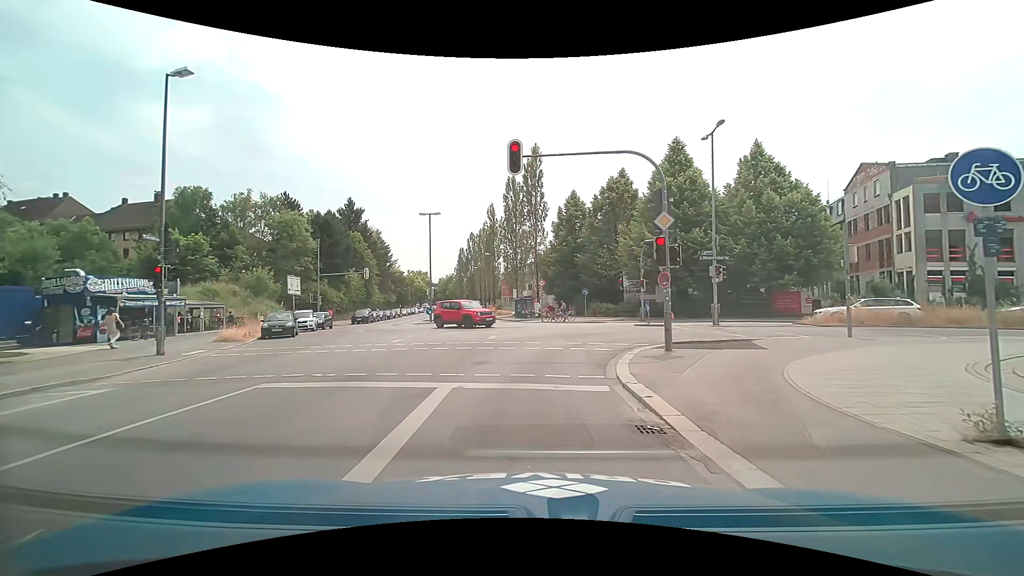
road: tertiary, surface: asphalt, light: Day
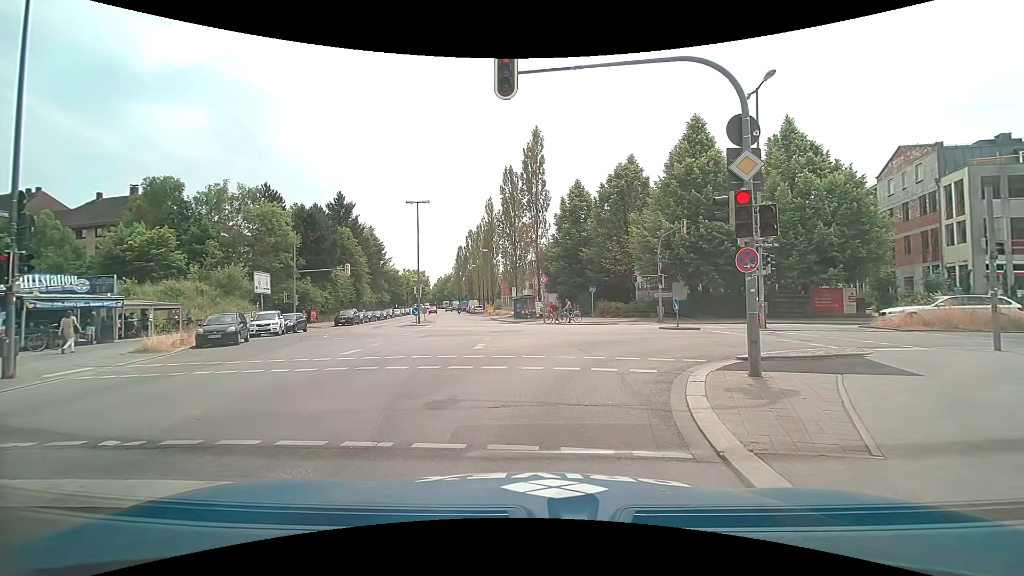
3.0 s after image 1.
(0.0, +5.0) m; 0°
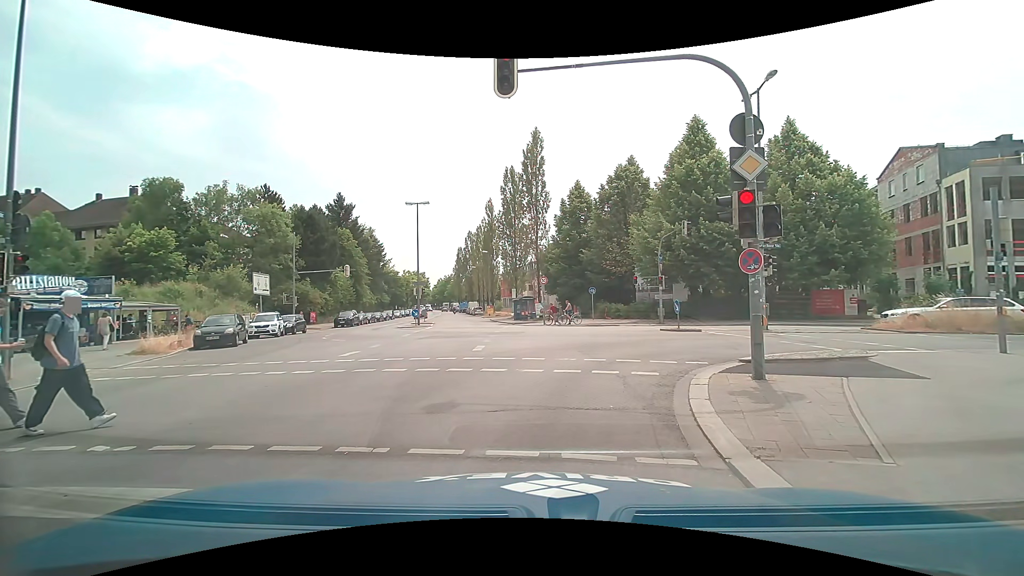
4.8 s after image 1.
(0.0, +0.2) m; 0°
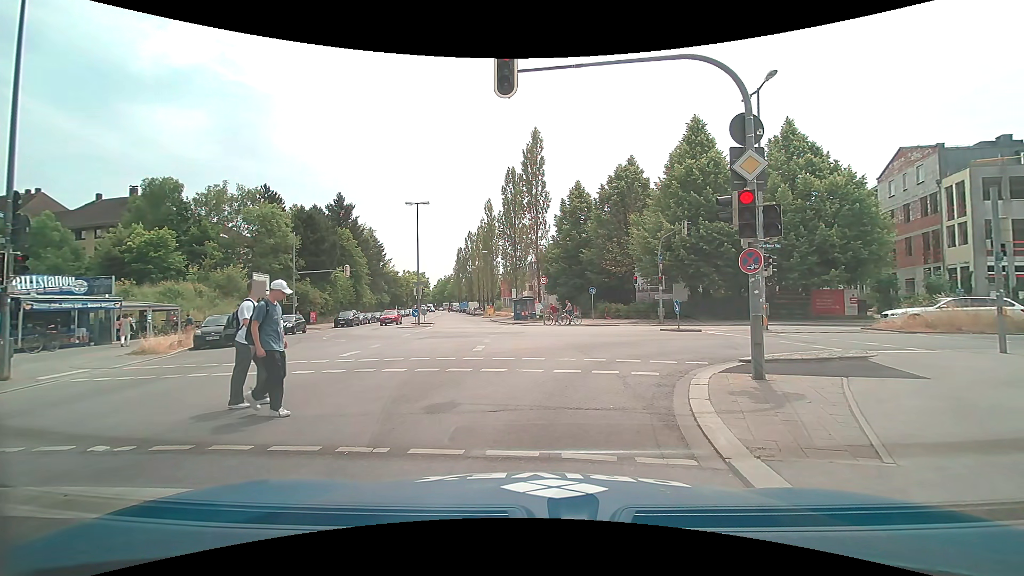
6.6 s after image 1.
(0.0, 0.0) m; 0°
(0, +10) (+6, +17) (+16, +17) (+26, +16) (+36, +13) (+46, +11) (+55, +10) (+65, +9) (+75, +7) (+85, +5) m
